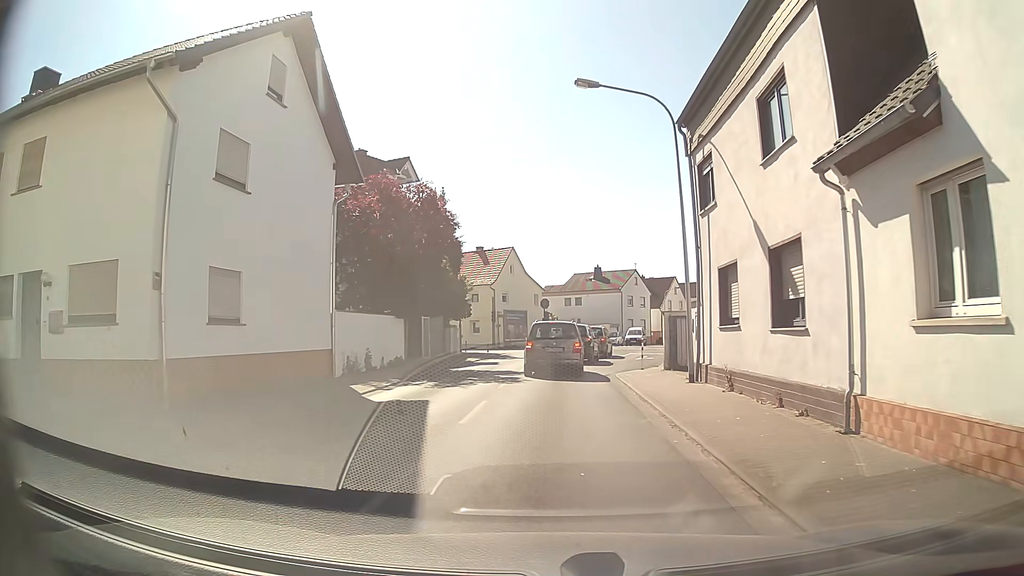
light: Day
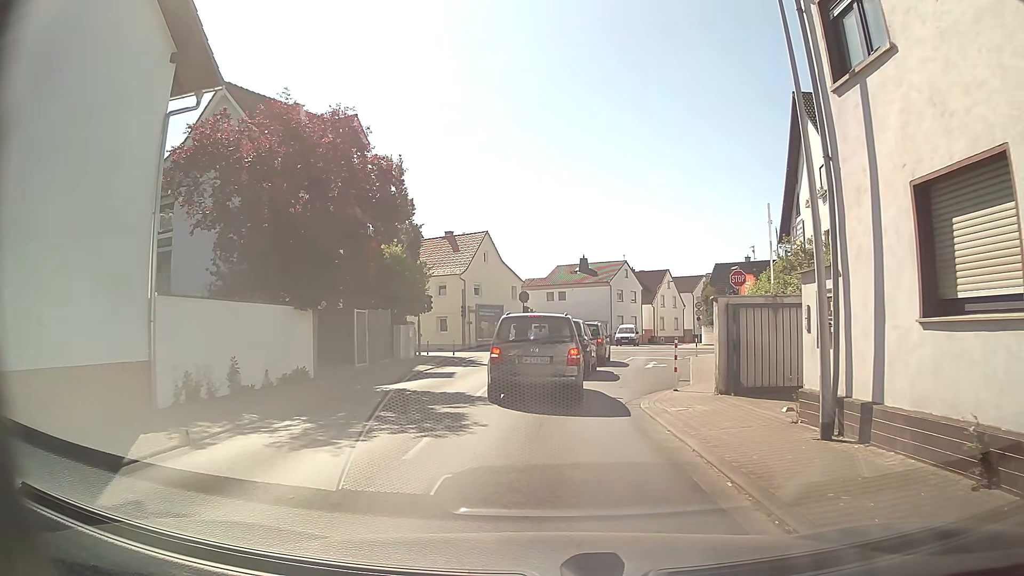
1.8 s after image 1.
(0.0, +8.7) m; +2°
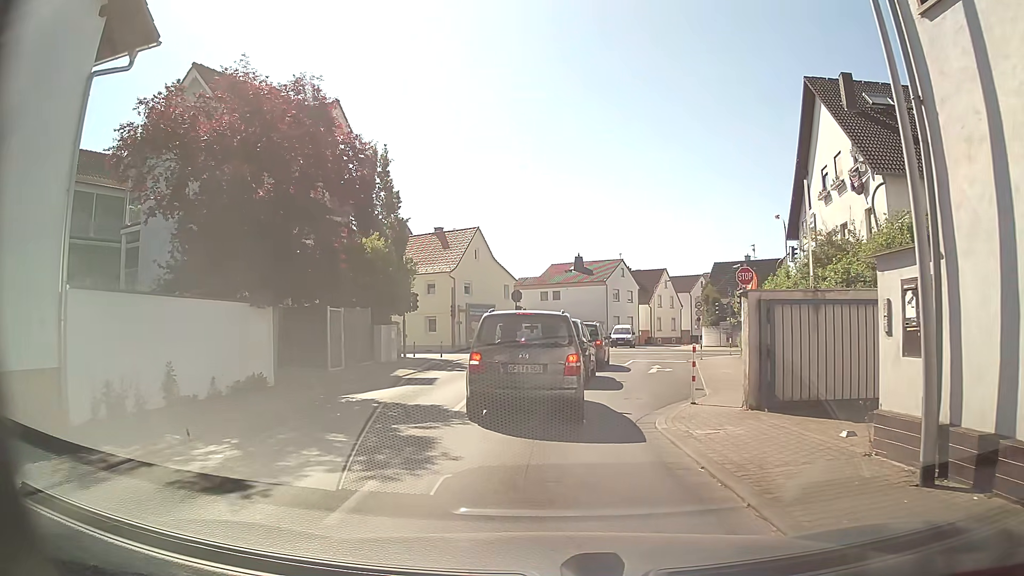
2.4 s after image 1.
(0.0, +2.3) m; -1°
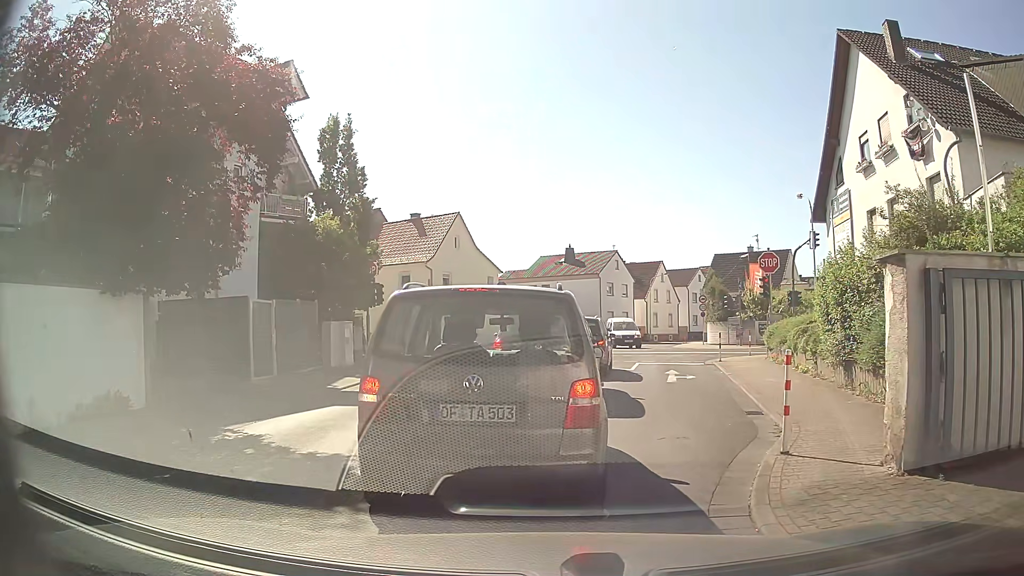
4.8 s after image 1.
(+0.1, +4.9) m; +3°
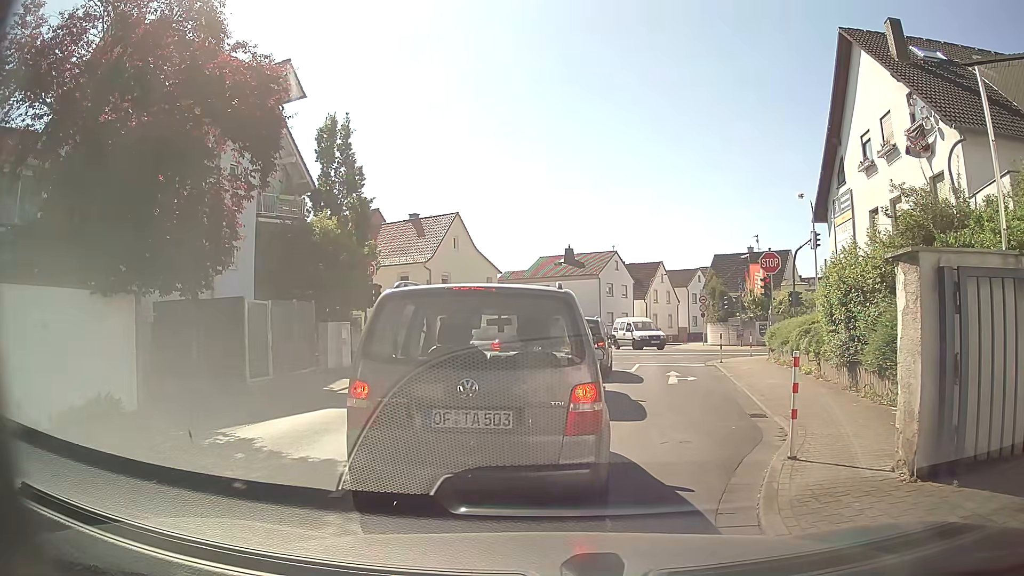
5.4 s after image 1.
(0.0, +0.2) m; 0°
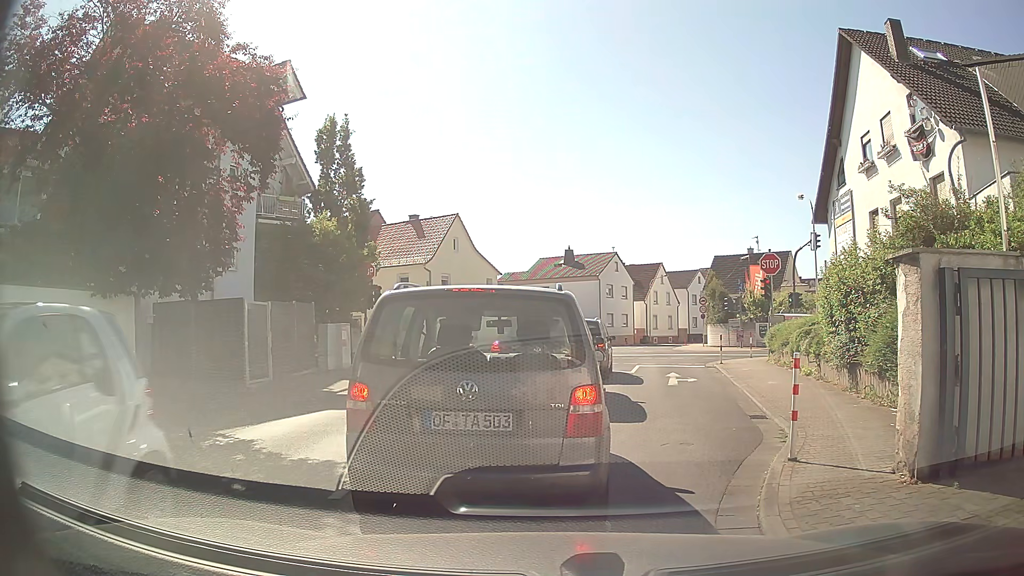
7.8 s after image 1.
(0.0, +0.1) m; 0°
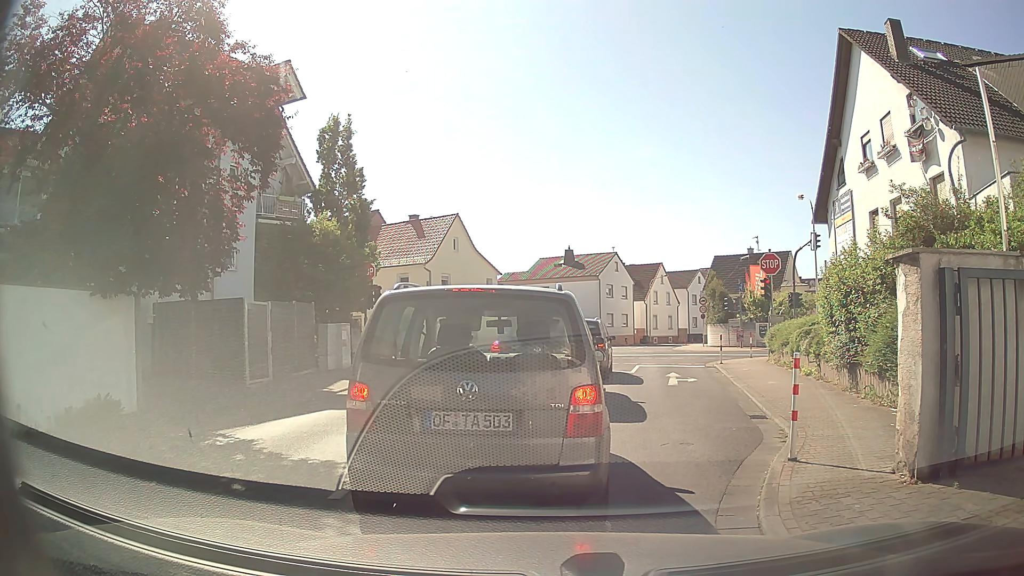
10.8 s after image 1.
(0.0, 0.0) m; 0°
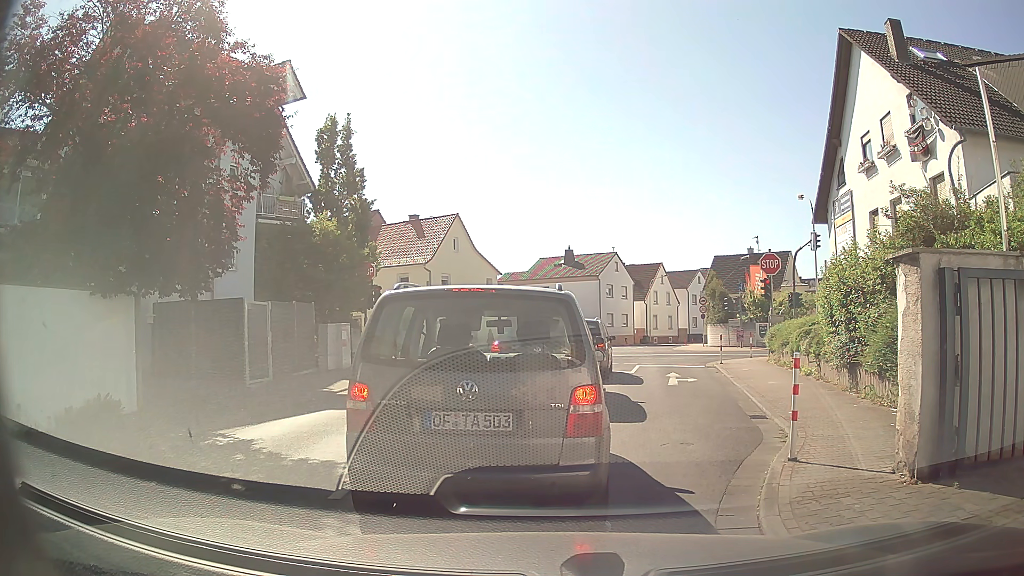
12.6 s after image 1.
(0.0, 0.0) m; 0°
